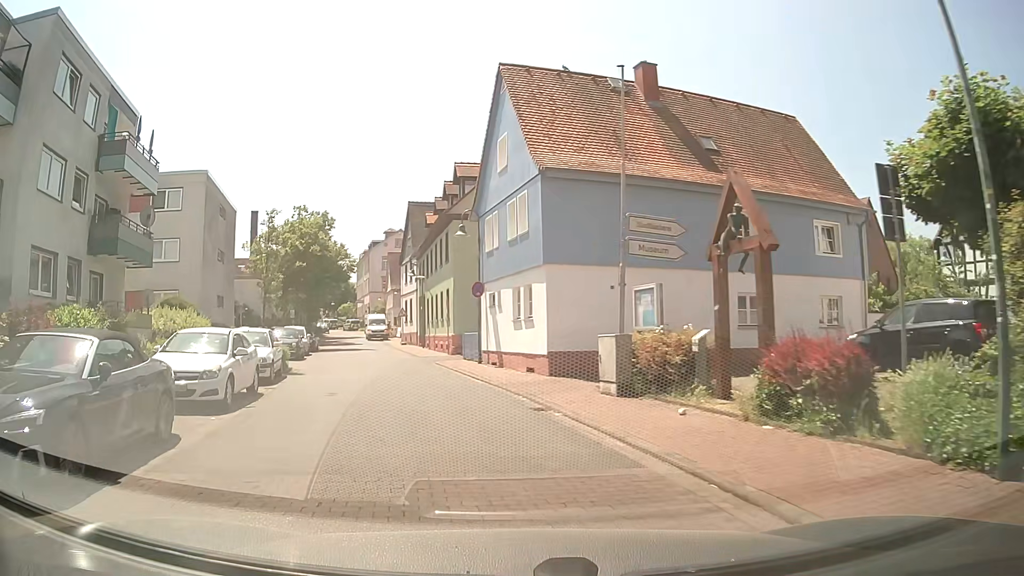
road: residential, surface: asphalt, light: Day
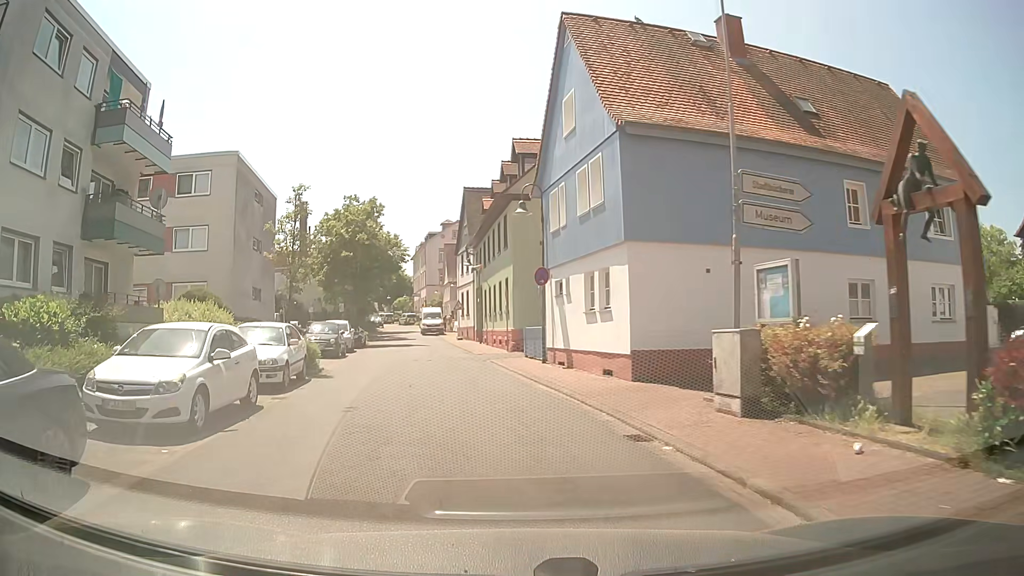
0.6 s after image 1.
(-0.2, +3.6) m; -7°
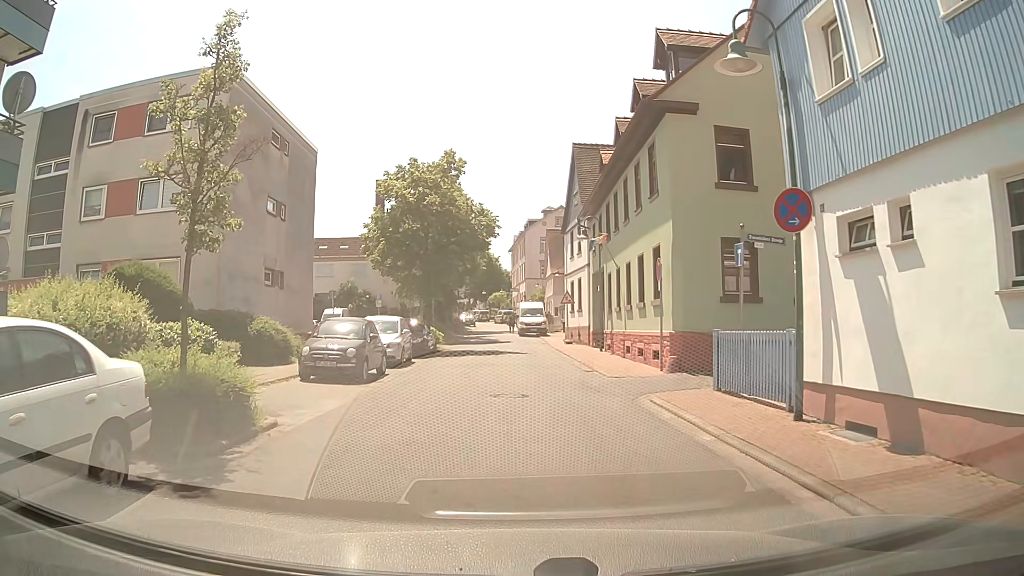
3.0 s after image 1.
(-1.1, +12.1) m; -8°
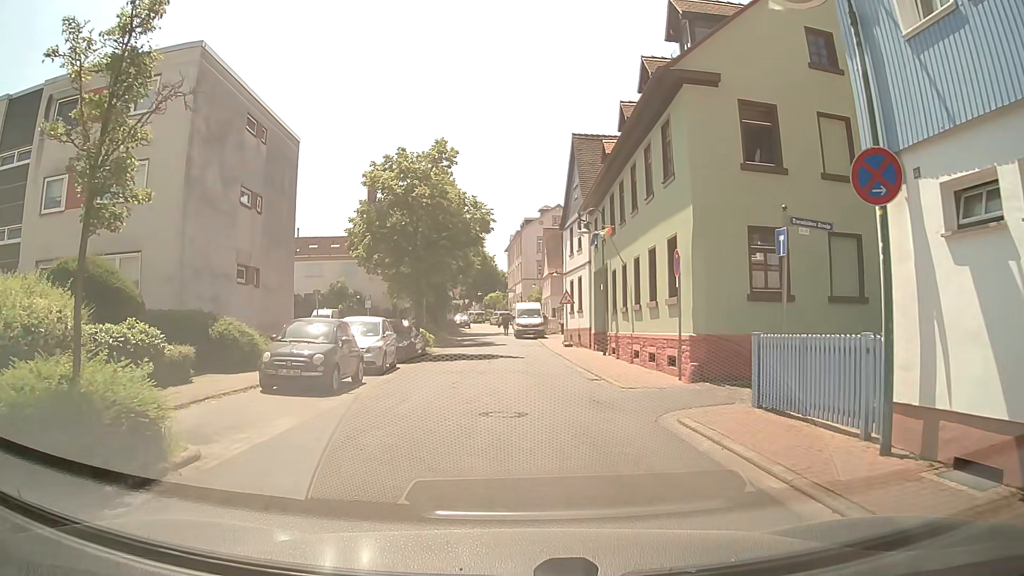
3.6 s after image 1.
(0.0, +2.3) m; +1°
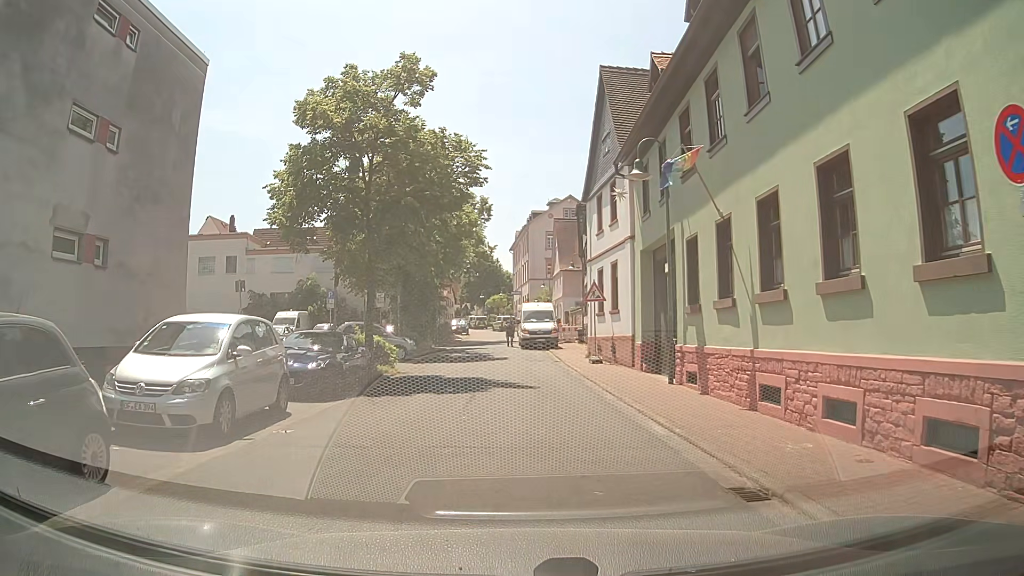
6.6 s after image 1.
(-0.1, +10.9) m; -3°
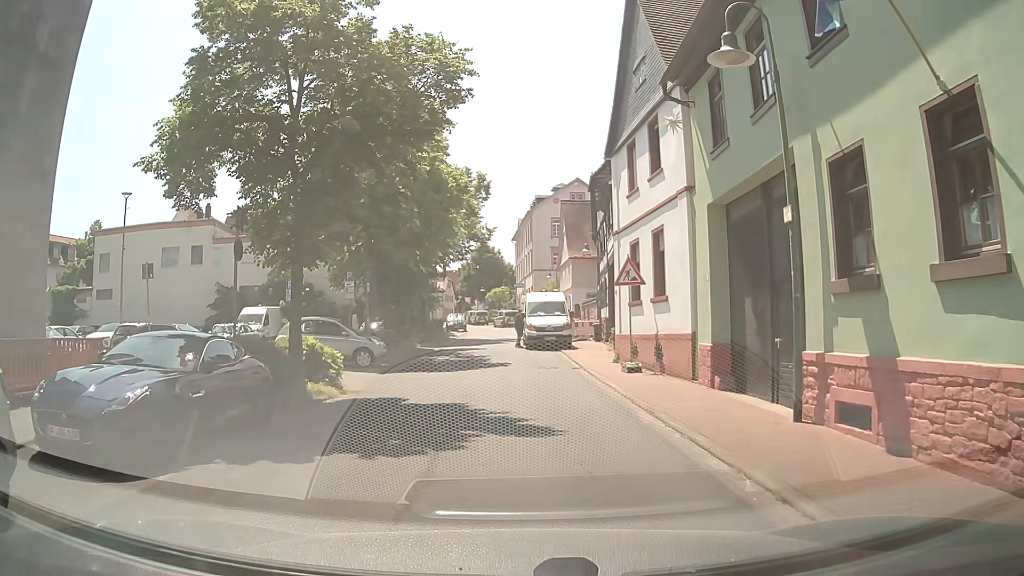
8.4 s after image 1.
(+0.2, +7.0) m; 0°
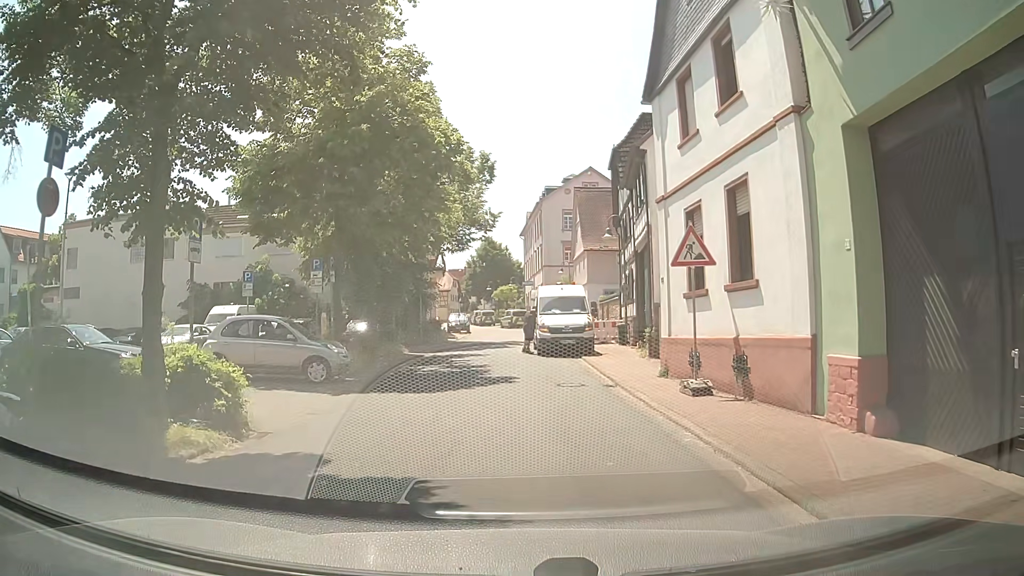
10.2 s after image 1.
(+0.1, +5.7) m; +1°
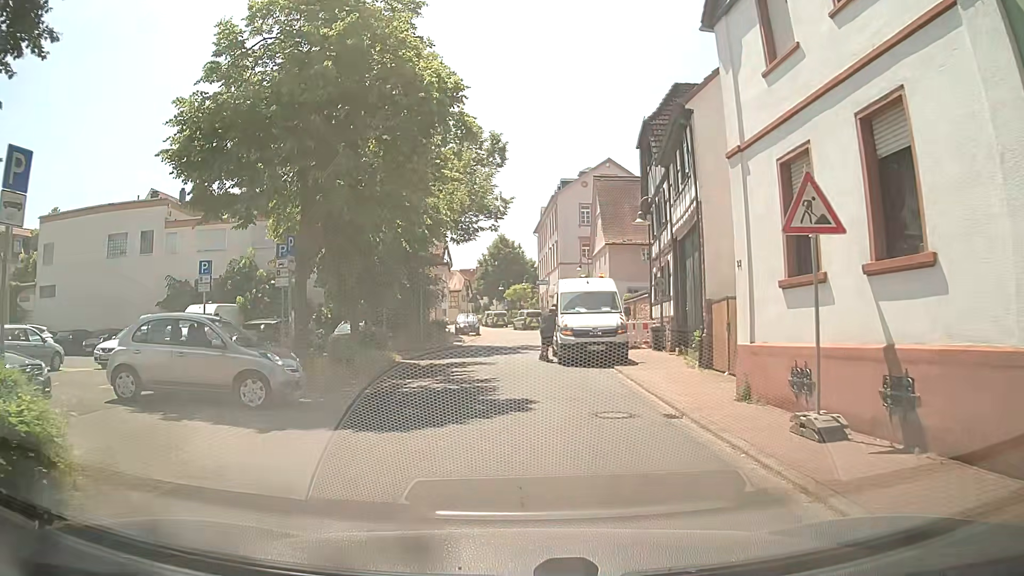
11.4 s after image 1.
(0.0, +4.7) m; -1°
(0, +10) (-1, +20) (-1, +30) (0, +40) (0, +50) (-2, +60) (-4, +70) (-6, +79) (-7, +89) (-8, +99) m
